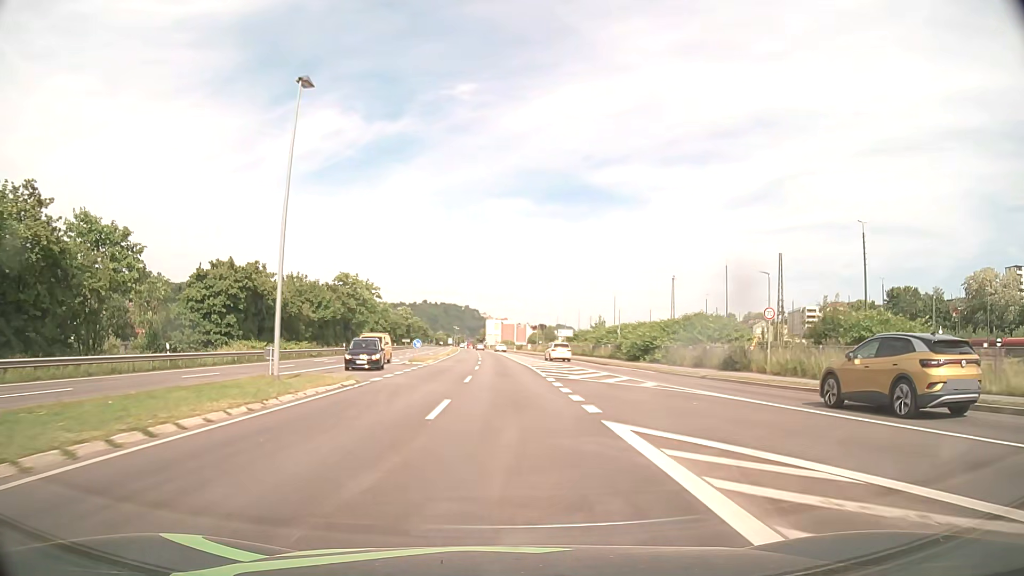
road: primary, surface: asphalt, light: Day
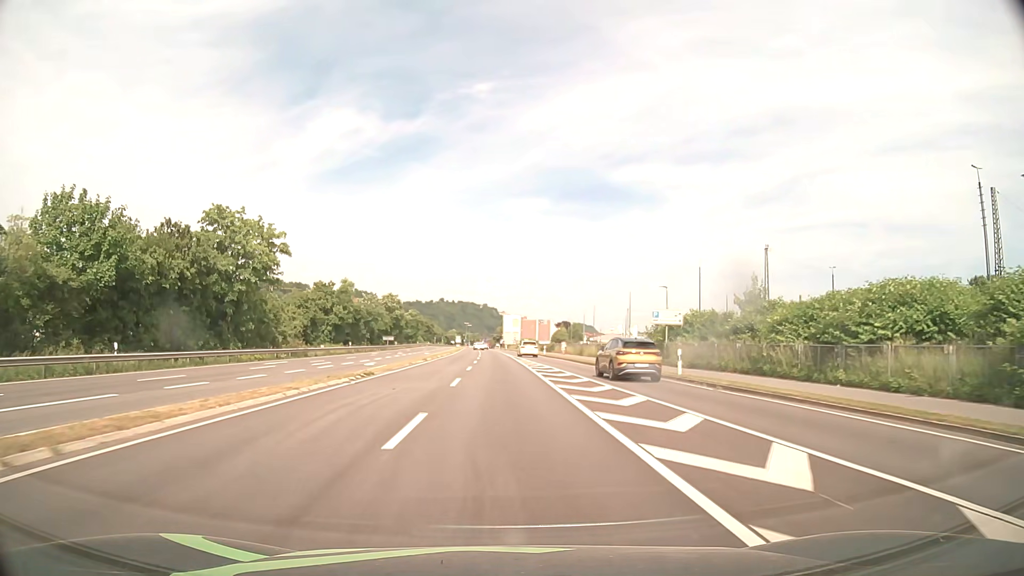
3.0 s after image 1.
(-0.5, +51.7) m; -2°
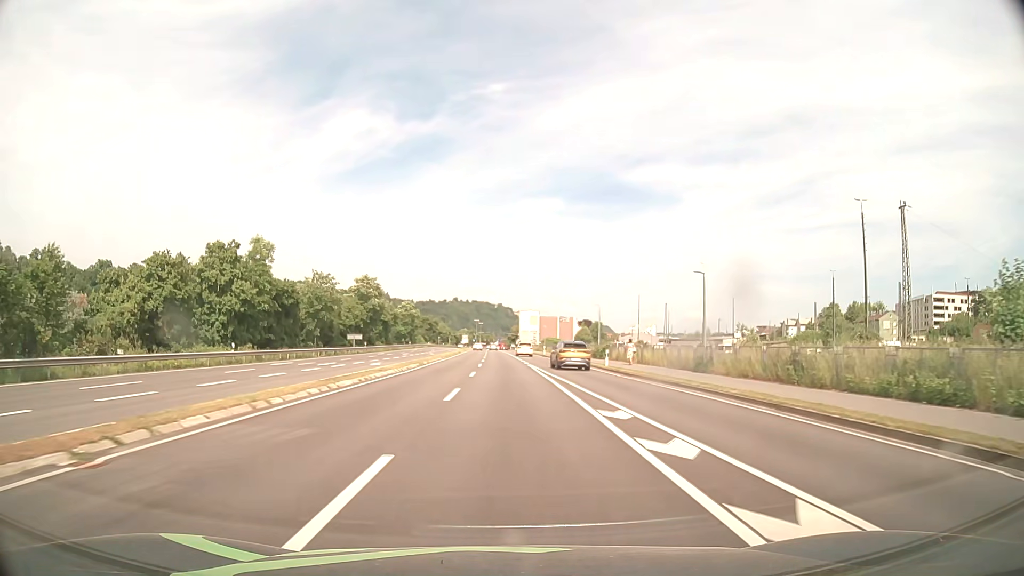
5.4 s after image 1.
(-0.5, +40.4) m; -1°
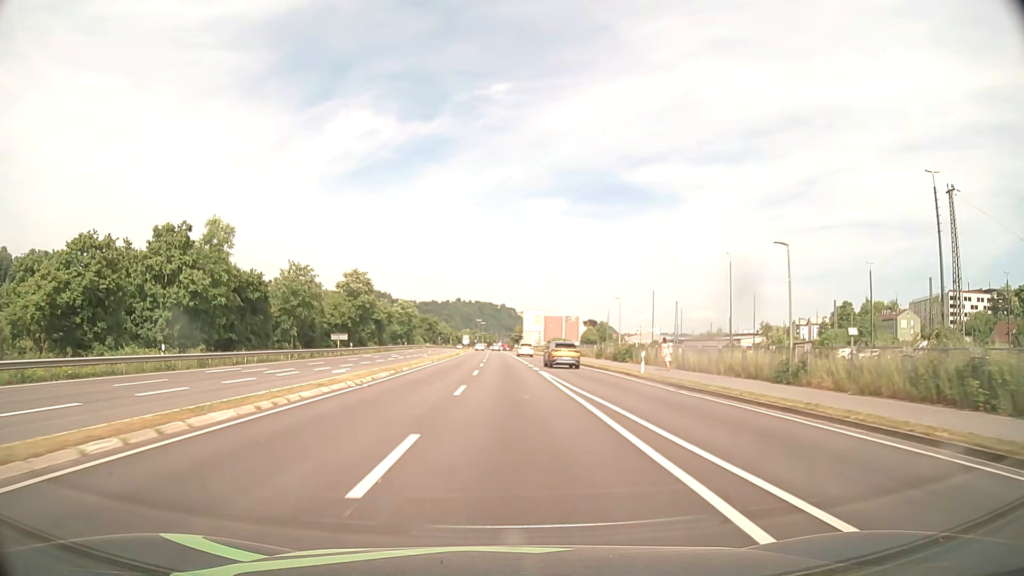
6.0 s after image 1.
(0.0, +10.1) m; 0°
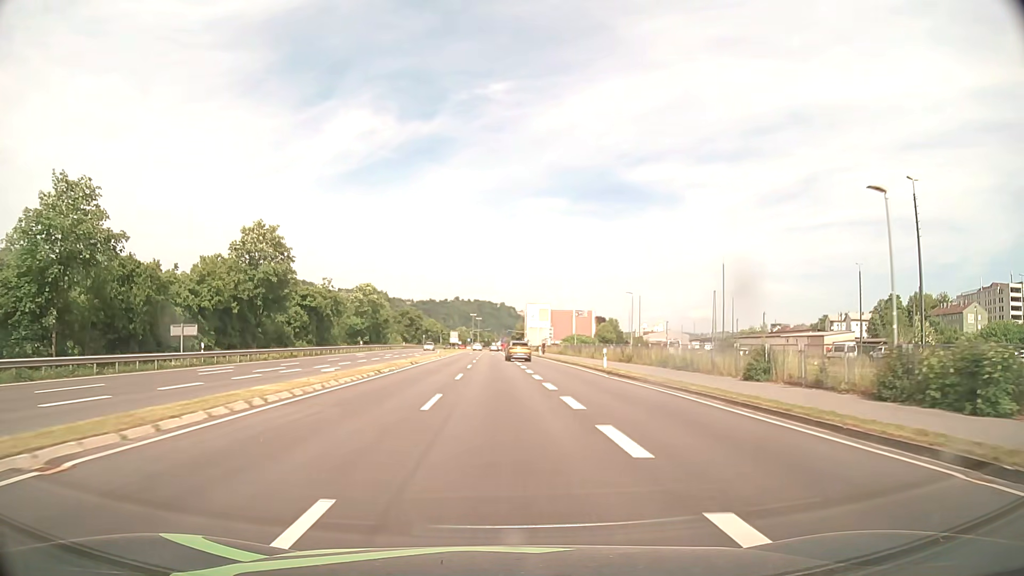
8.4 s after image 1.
(-0.1, +40.2) m; 0°
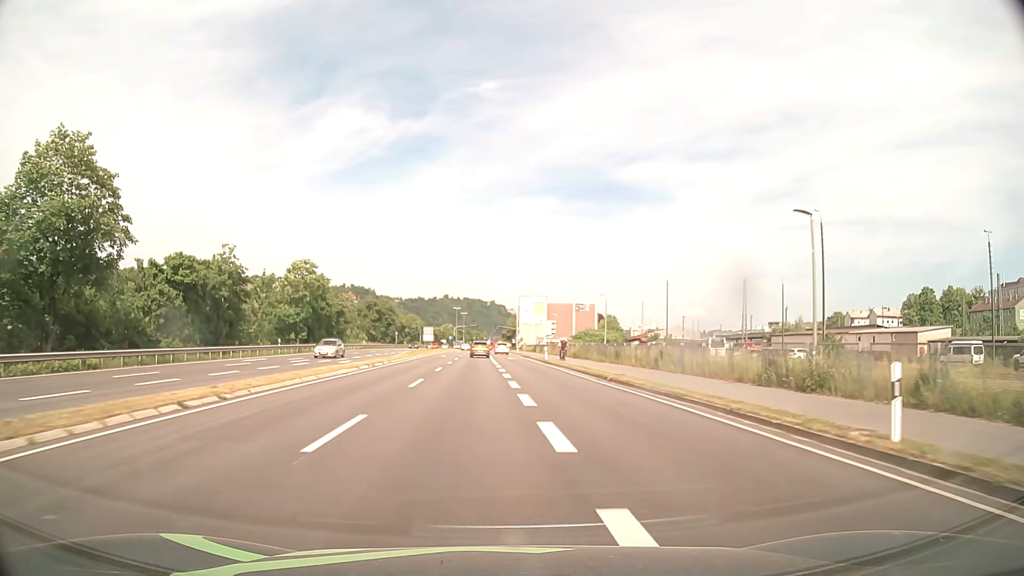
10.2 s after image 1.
(+0.2, +29.5) m; +1°
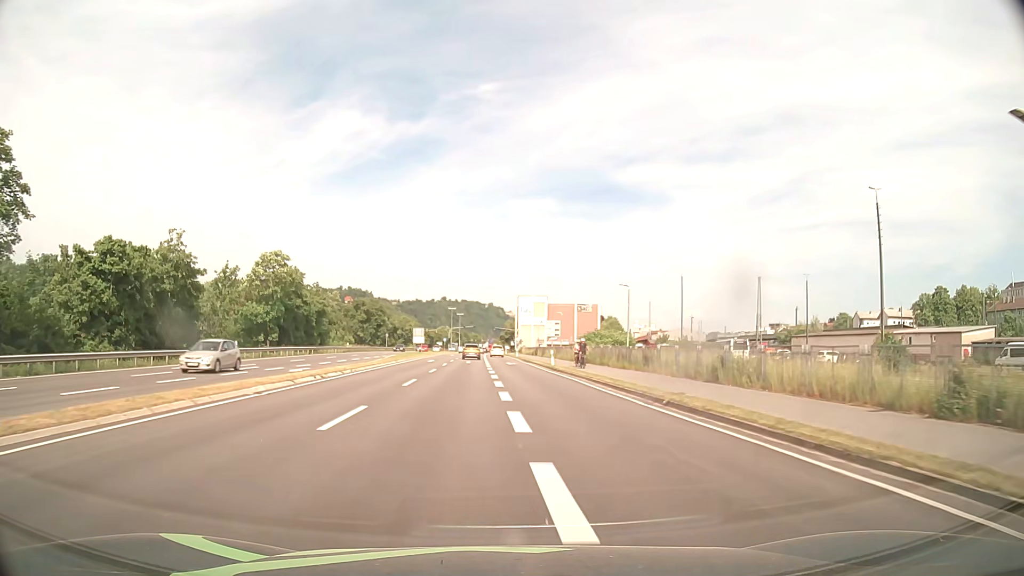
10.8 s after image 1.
(0.0, +9.7) m; 0°
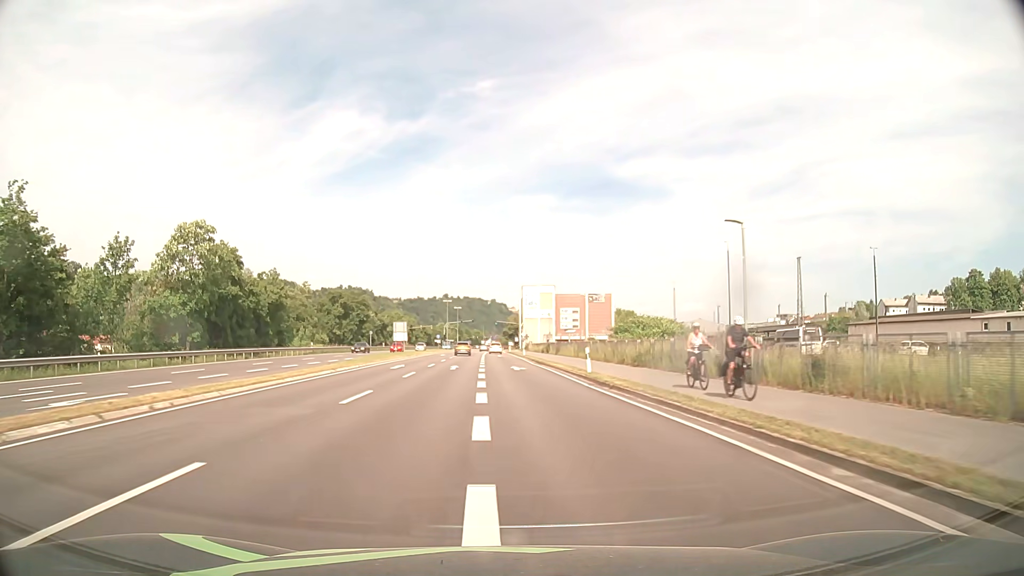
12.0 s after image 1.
(0.0, +19.2) m; 0°
(0, +10) (0, +20) (0, +30) (0, +40) (0, +50) (-1, +60) (-1, +70) (-1, +80) (-1, +90) (-1, +100) m
